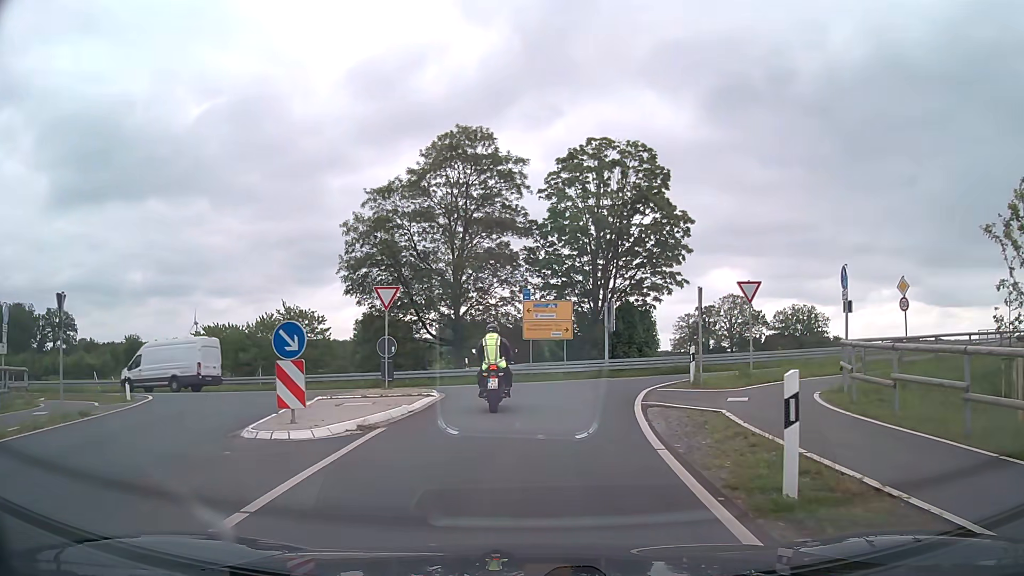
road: secondary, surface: asphalt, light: Day
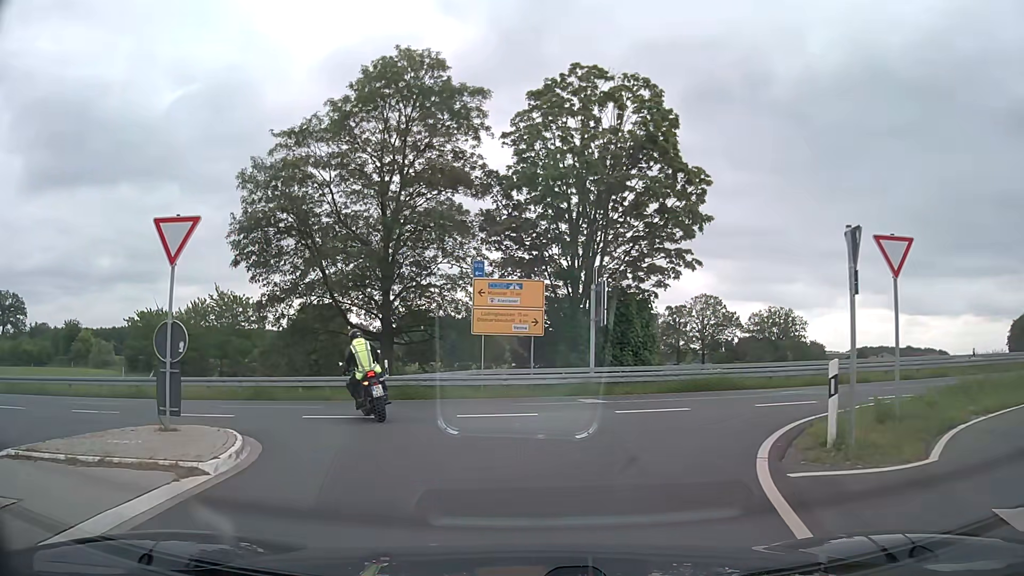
(+0.4, +11.2) m; +3°
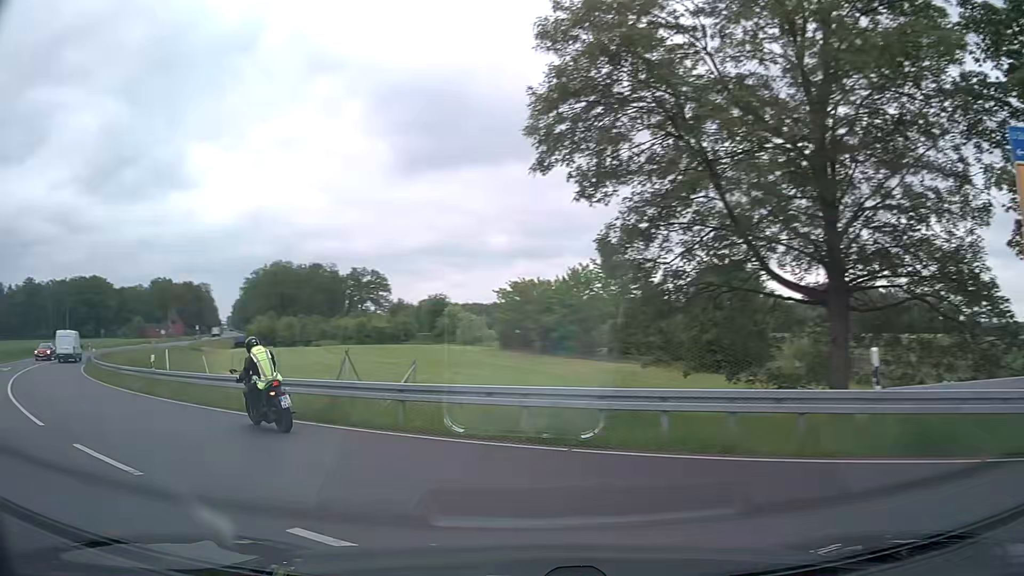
(-2.9, +14.0) m; -34°
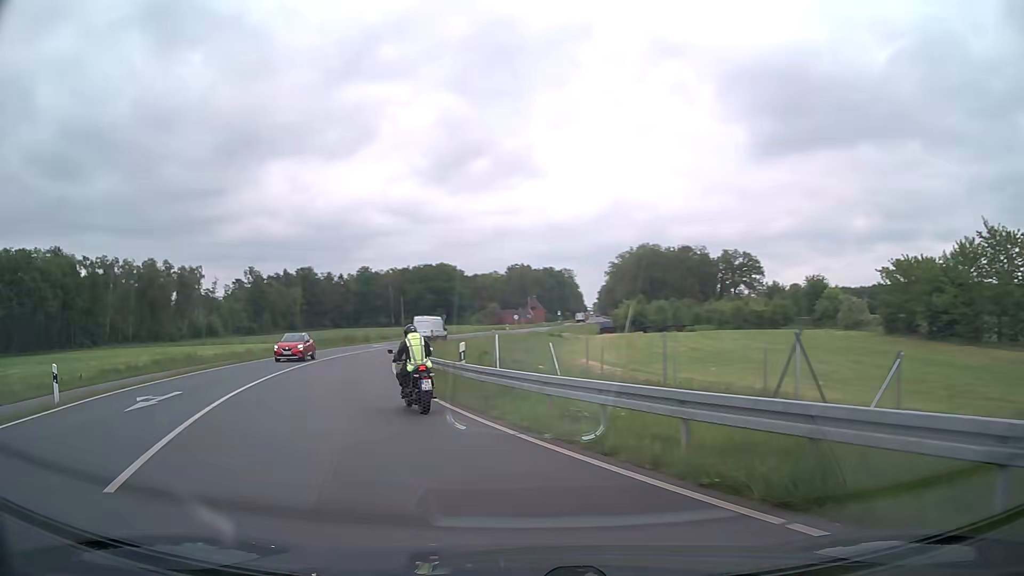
(-2.4, +7.8) m; -32°
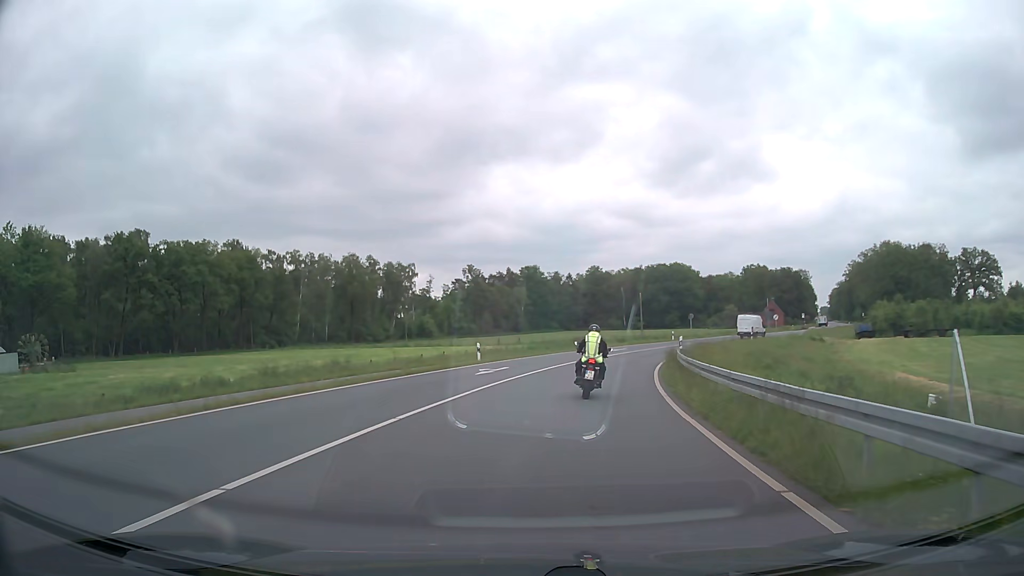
(-3.3, +14.6) m; -19°
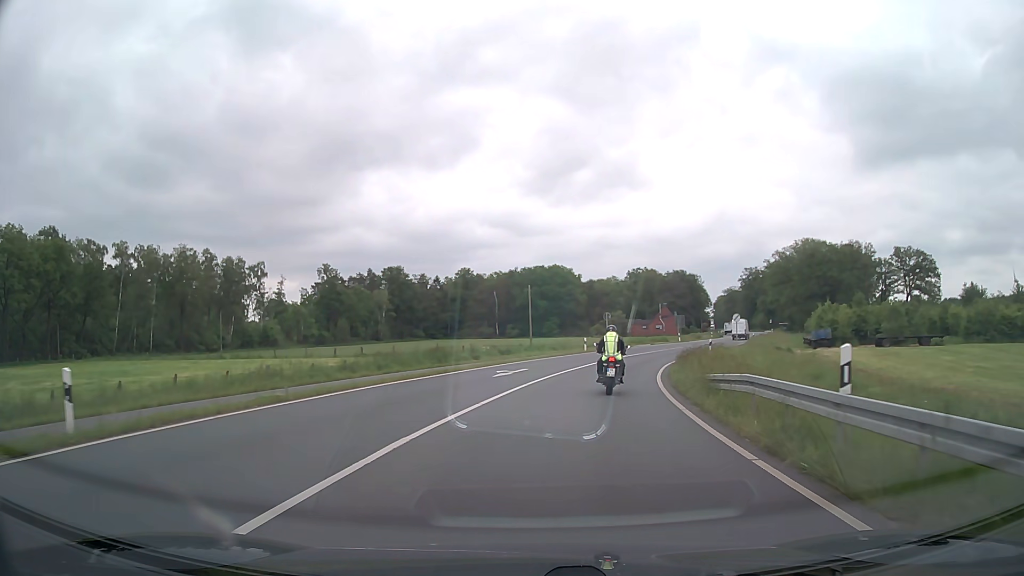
(+2.1, +25.7) m; +11°
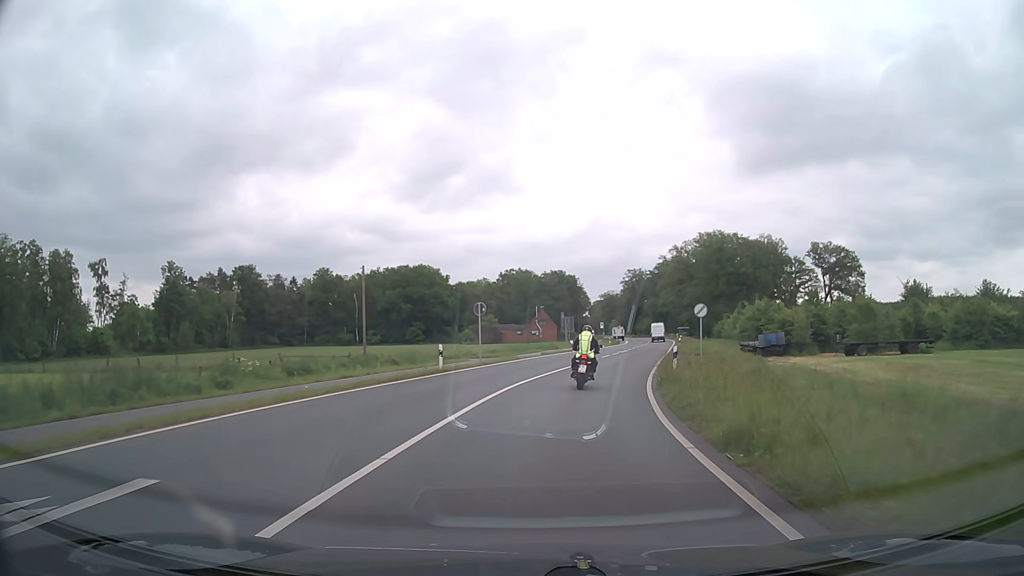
(+2.1, +21.6) m; +11°
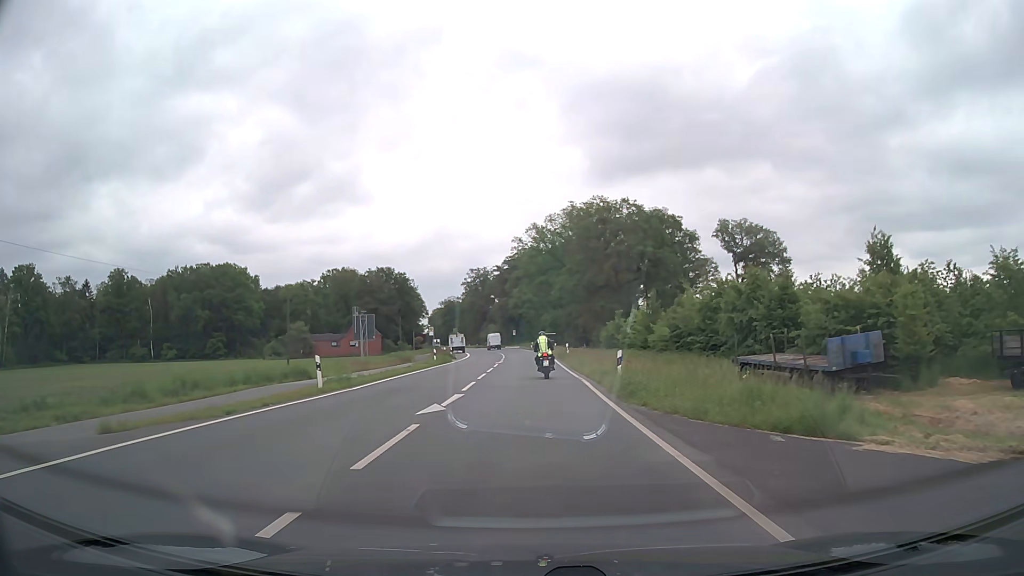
(+5.7, +39.5) m; +13°
(0, +10) (0, +20) (0, +30) (0, +40) (0, +50) (0, +60) (-1, +70) (-1, +80) (-2, +90) (-3, +100) m
